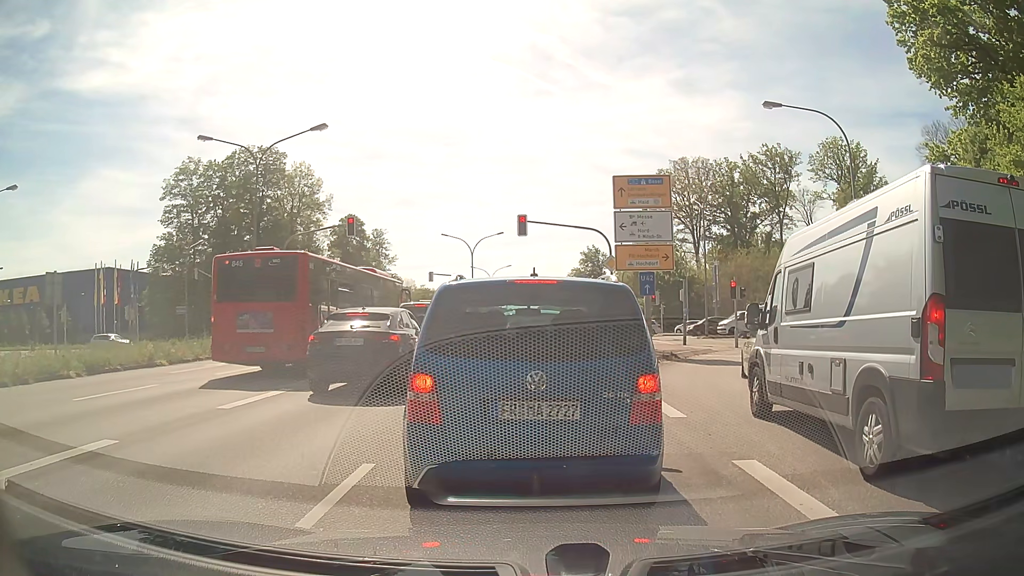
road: primary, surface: asphalt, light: Day
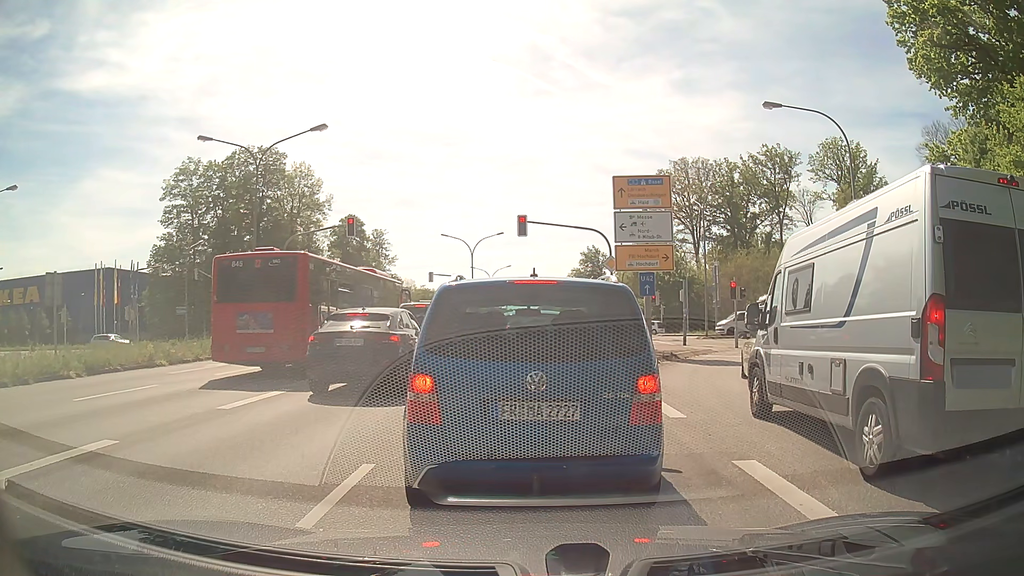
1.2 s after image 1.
(0.0, 0.0) m; 0°
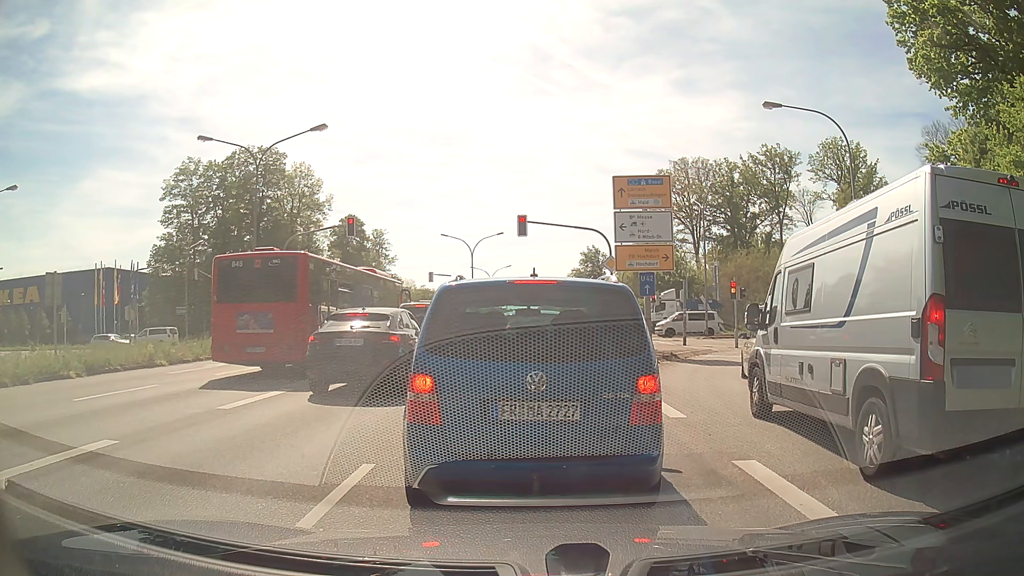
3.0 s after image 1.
(0.0, 0.0) m; 0°
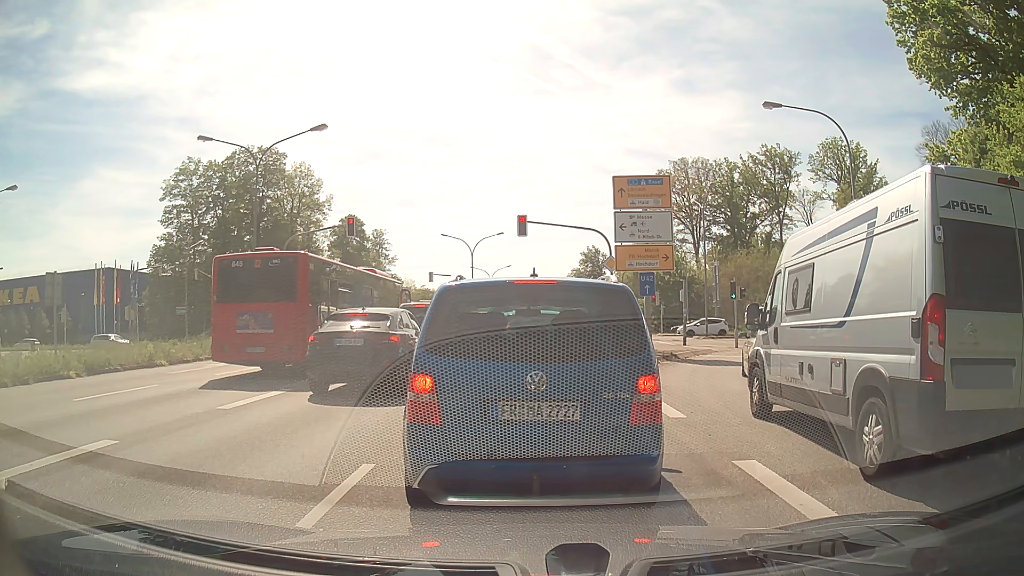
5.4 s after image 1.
(0.0, 0.0) m; 0°
(0, +10) (+1, +20) (+1, +30) (+2, +40) (+2, +50) (+3, +60) (+3, +70) (+3, +80) (+4, +90) (+4, +100) m
